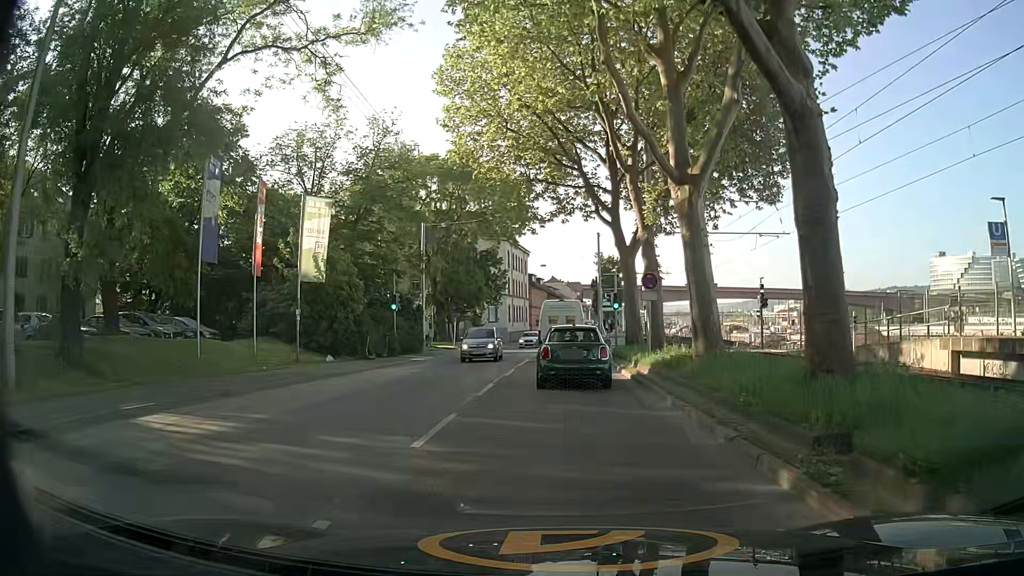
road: secondary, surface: asphalt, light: Day
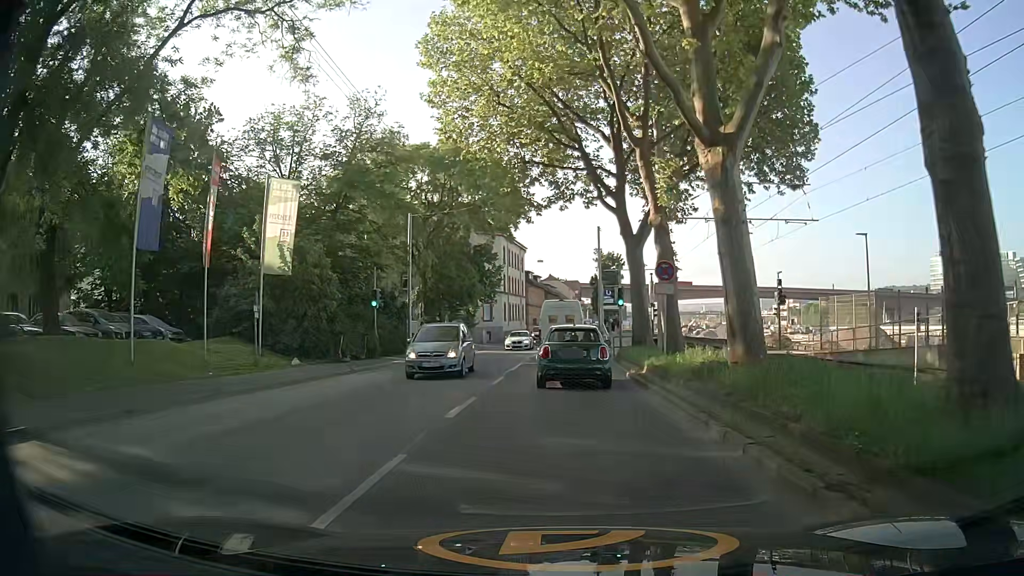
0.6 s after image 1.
(+0.1, +3.8) m; +2°
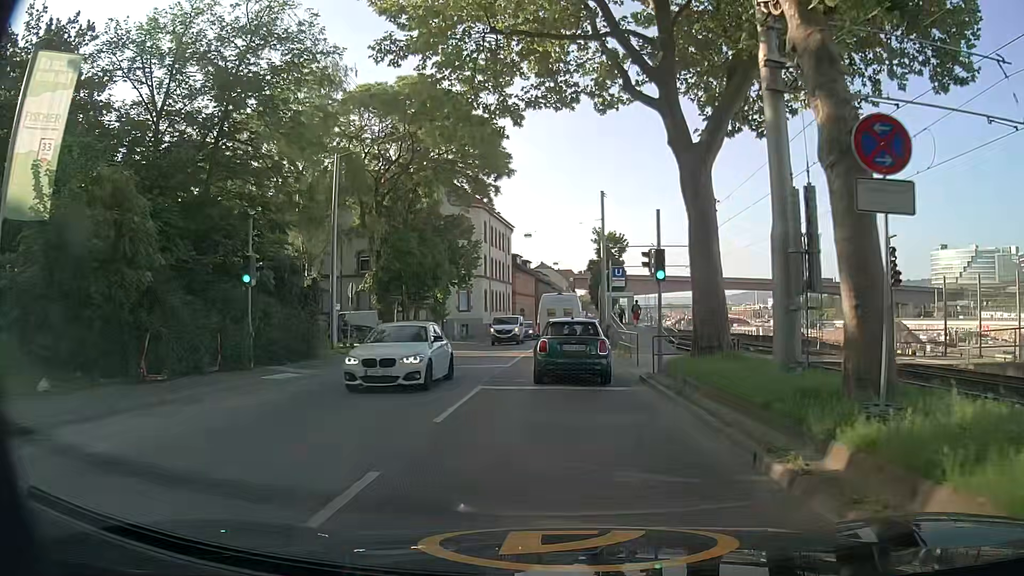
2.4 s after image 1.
(0.0, +13.7) m; 0°
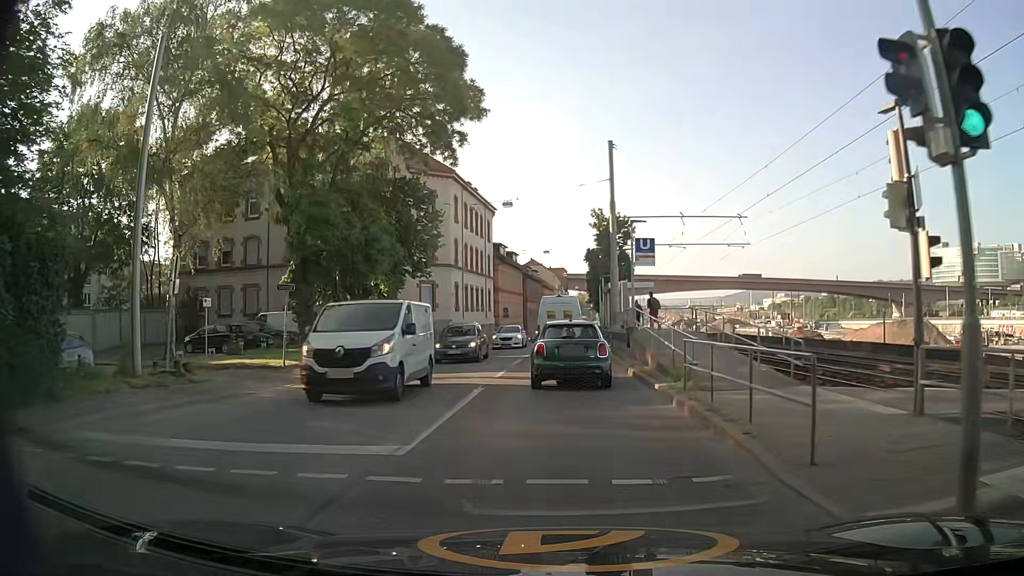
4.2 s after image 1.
(+0.3, +14.2) m; 0°
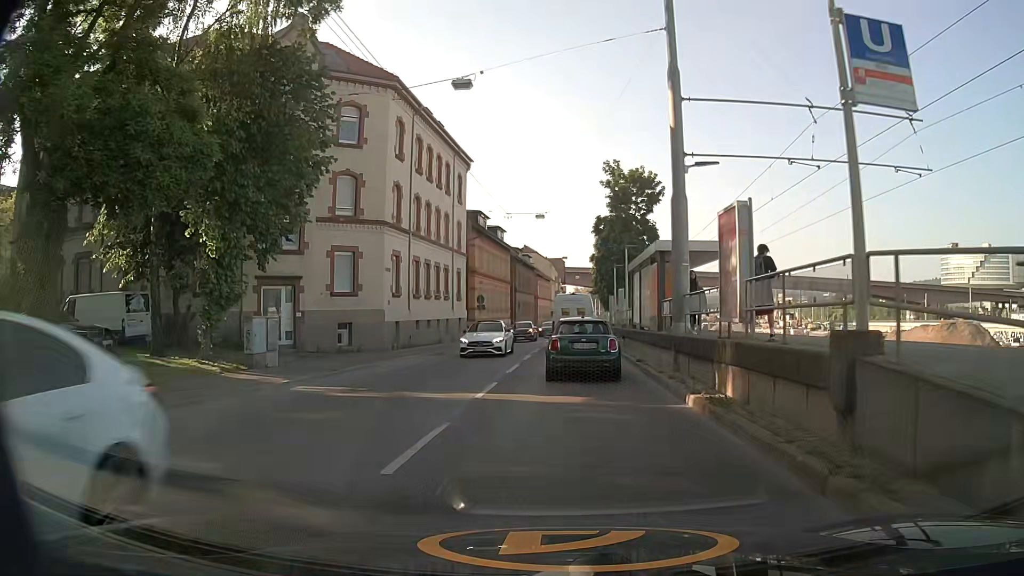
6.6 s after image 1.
(+0.5, +18.3) m; +2°
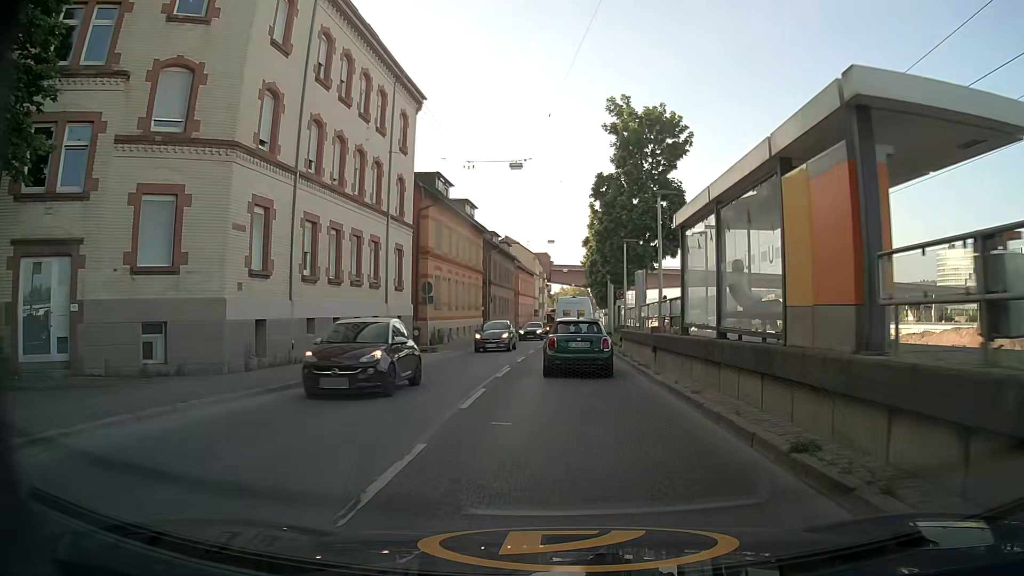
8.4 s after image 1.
(0.0, +14.0) m; +2°
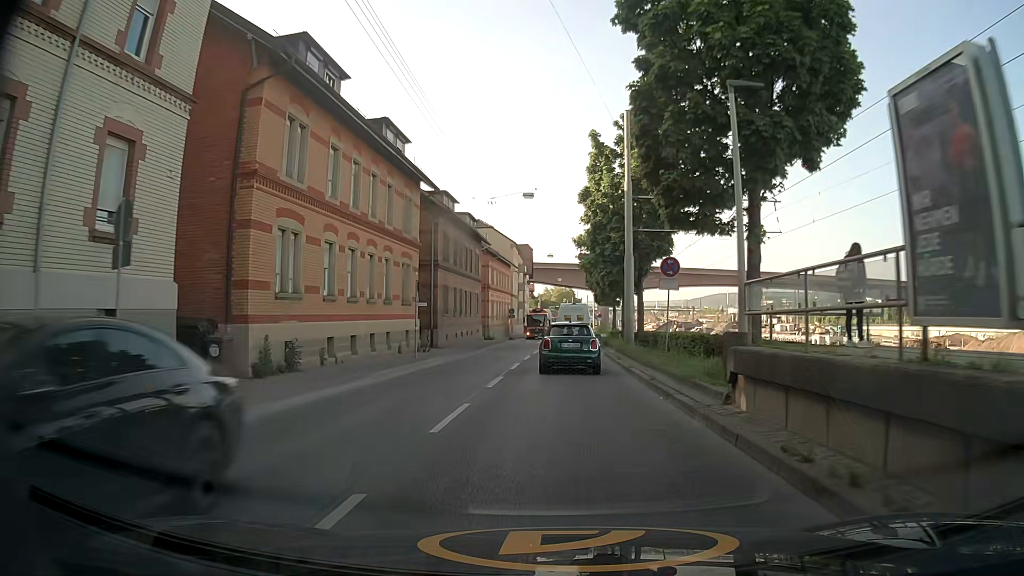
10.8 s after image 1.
(0.0, +21.1) m; 0°
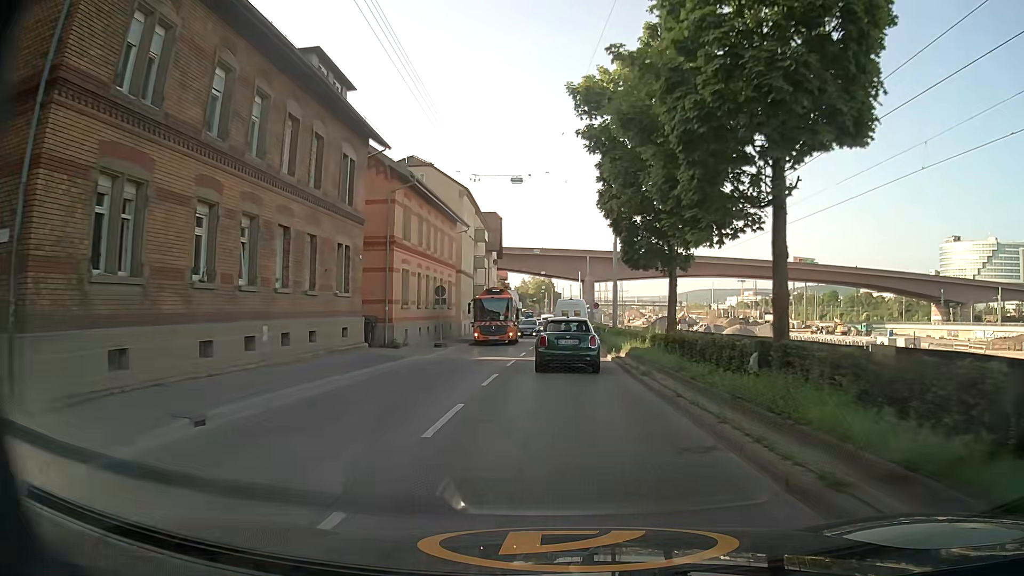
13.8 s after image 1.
(+0.7, +31.7) m; +2°
(0, +10) (0, +20) (0, +30) (0, +40) (+1, +50) (+1, +60) (+1, +70) (+2, +80) (+2, +90) (+2, +100) m
